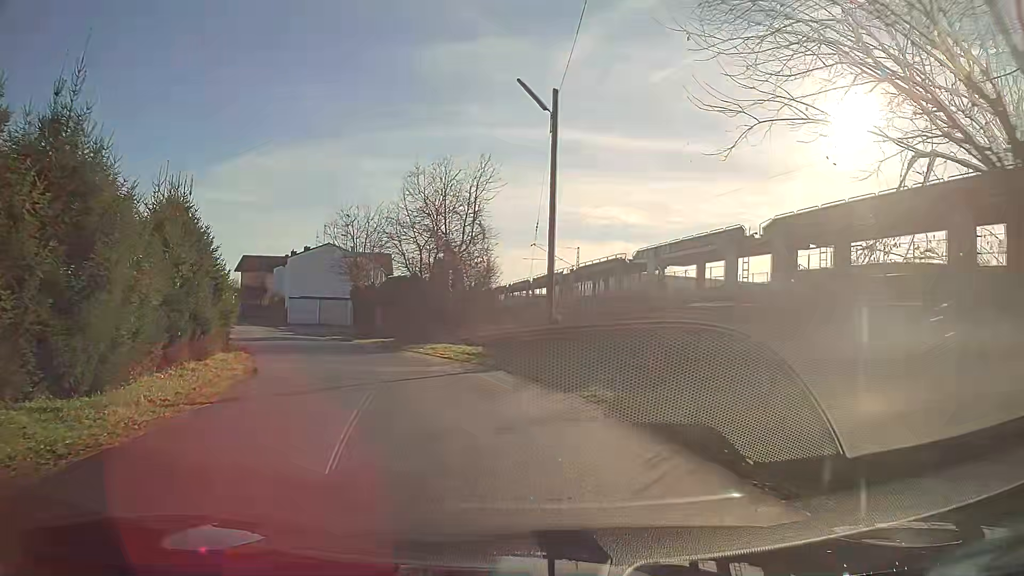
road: residential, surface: asphalt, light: Day
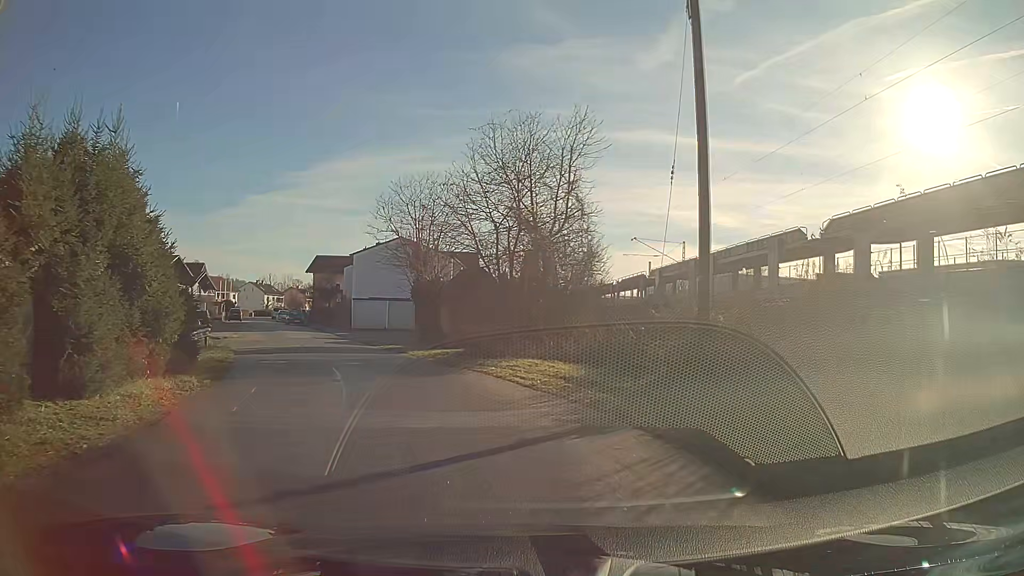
(-0.6, +8.5) m; -8°
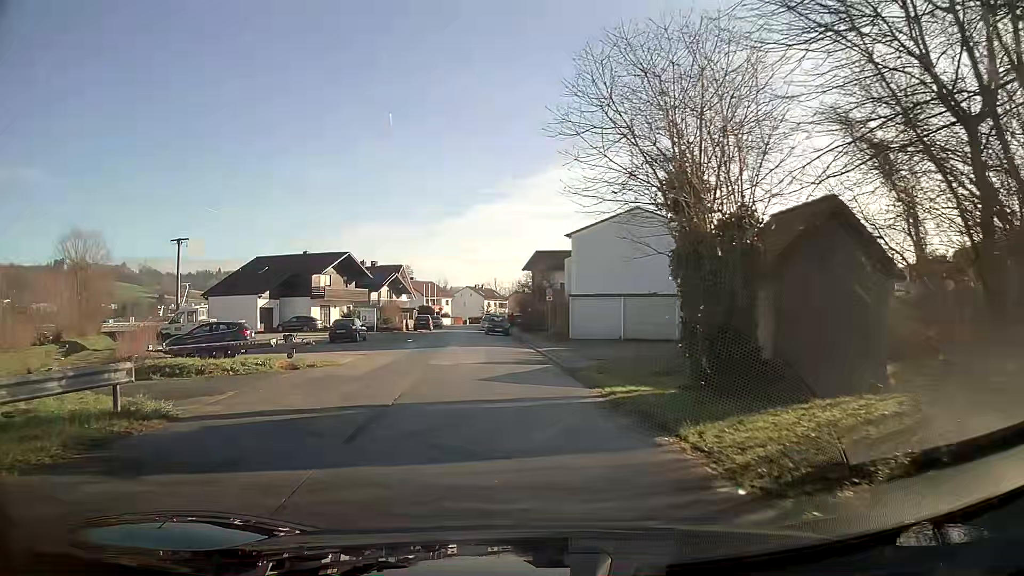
(-2.9, +17.1) m; -19°
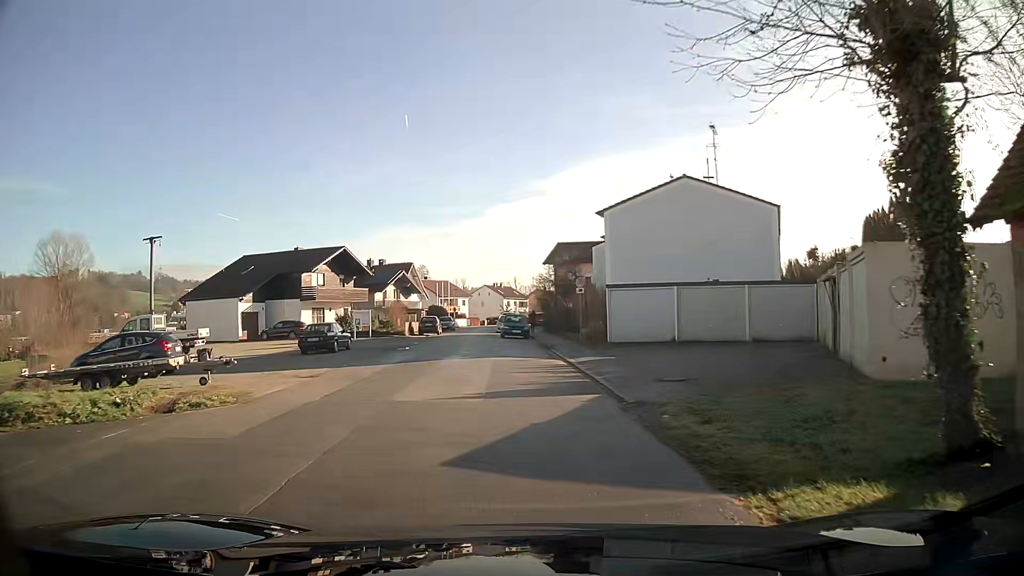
(-0.1, +8.4) m; -1°
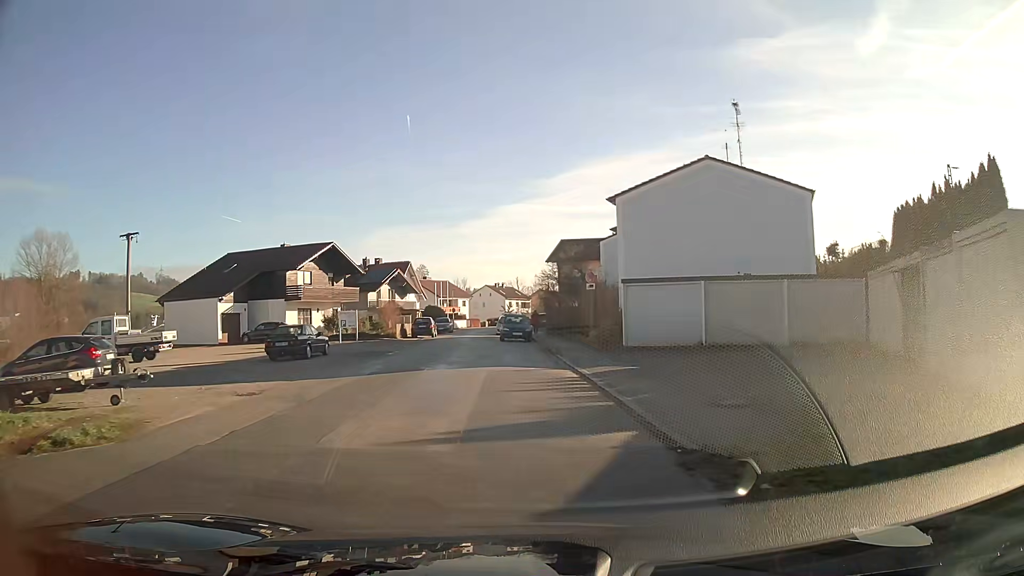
(0.0, +4.1) m; 0°
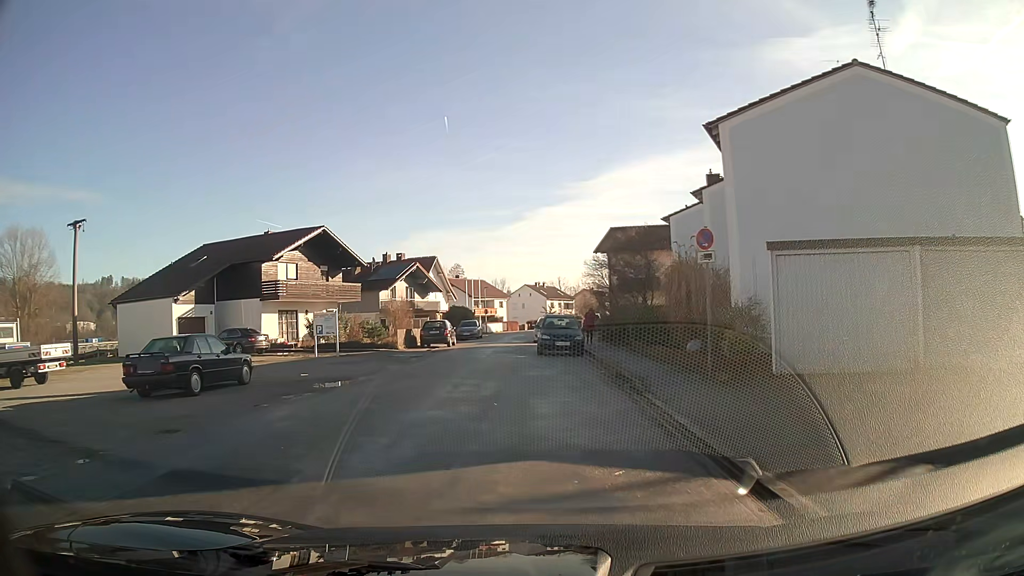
(-0.4, +11.9) m; -5°
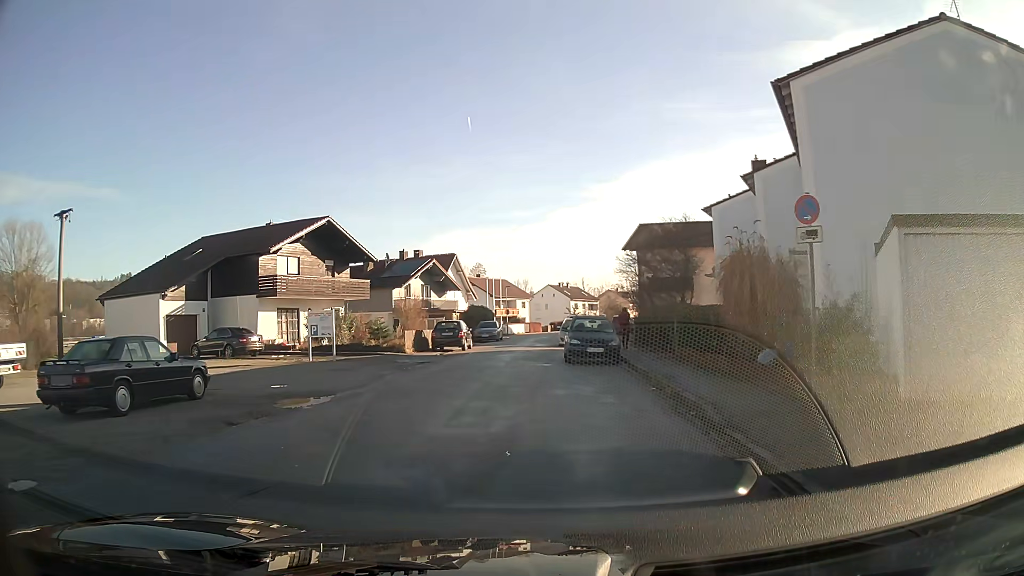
(-0.1, +3.9) m; -2°
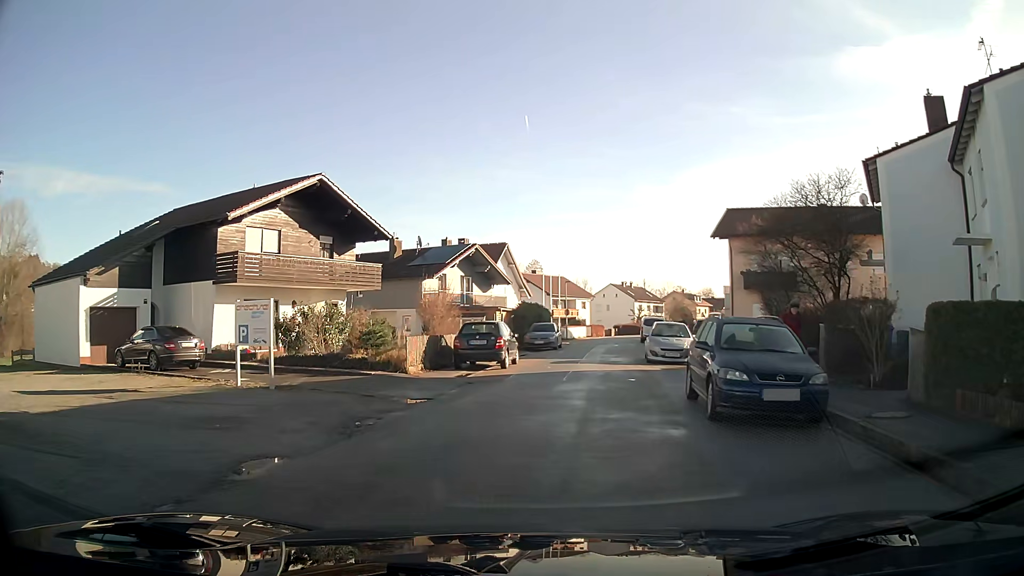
(-0.5, +11.4) m; -4°
